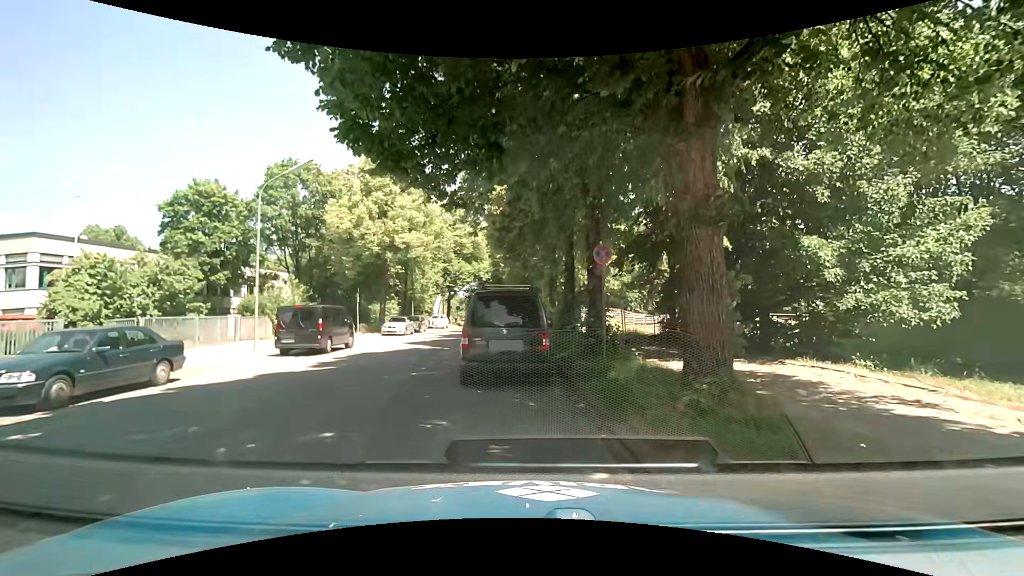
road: residential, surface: asphalt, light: Day
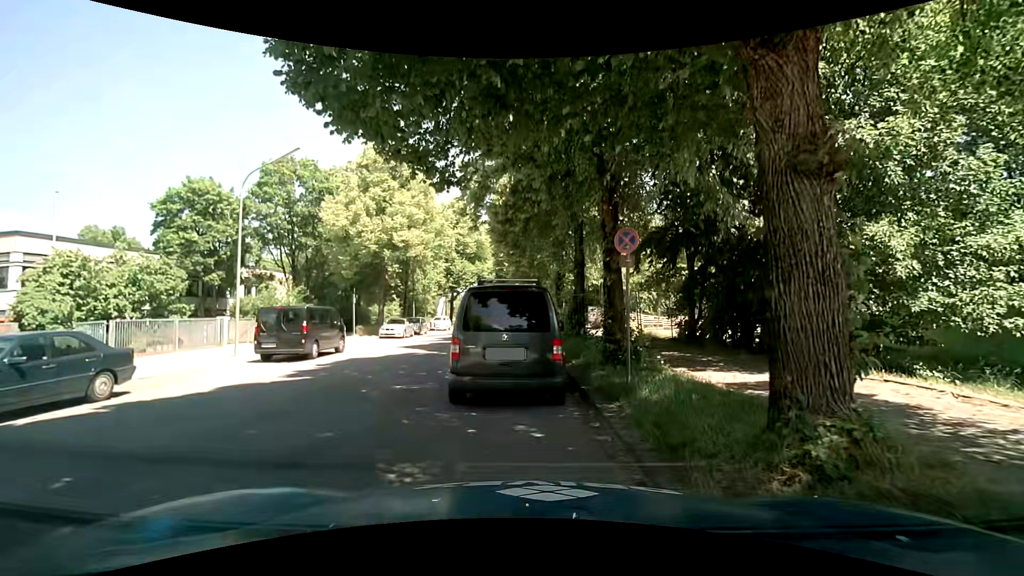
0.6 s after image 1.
(0.0, +1.8) m; +1°
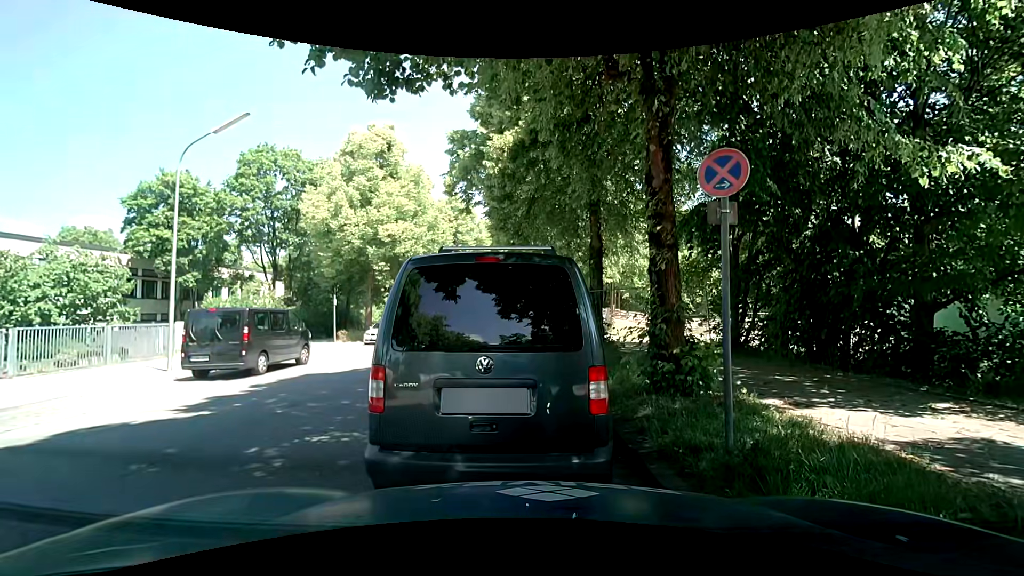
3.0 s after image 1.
(-0.1, +3.6) m; -1°
